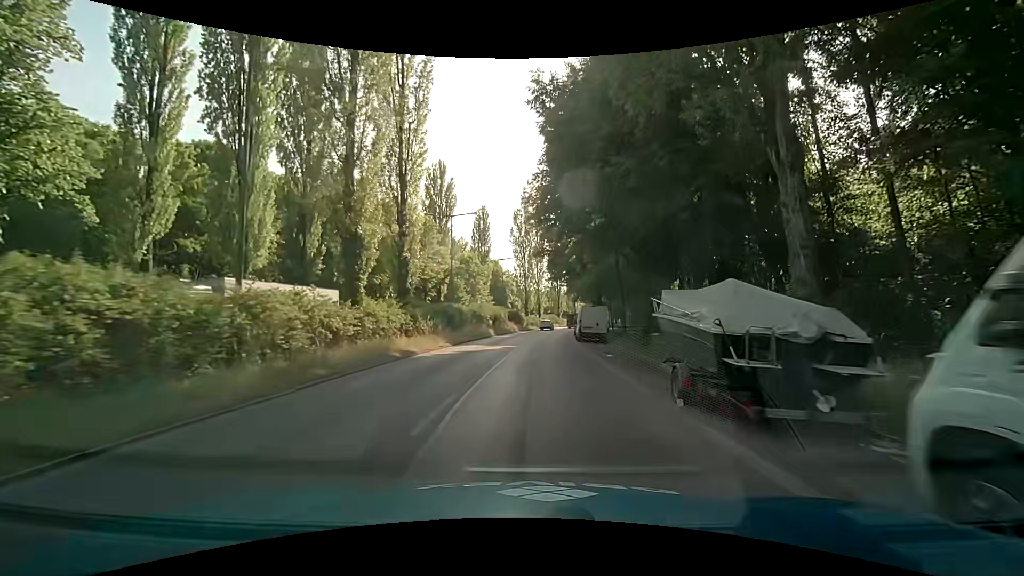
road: secondary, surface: asphalt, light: Day
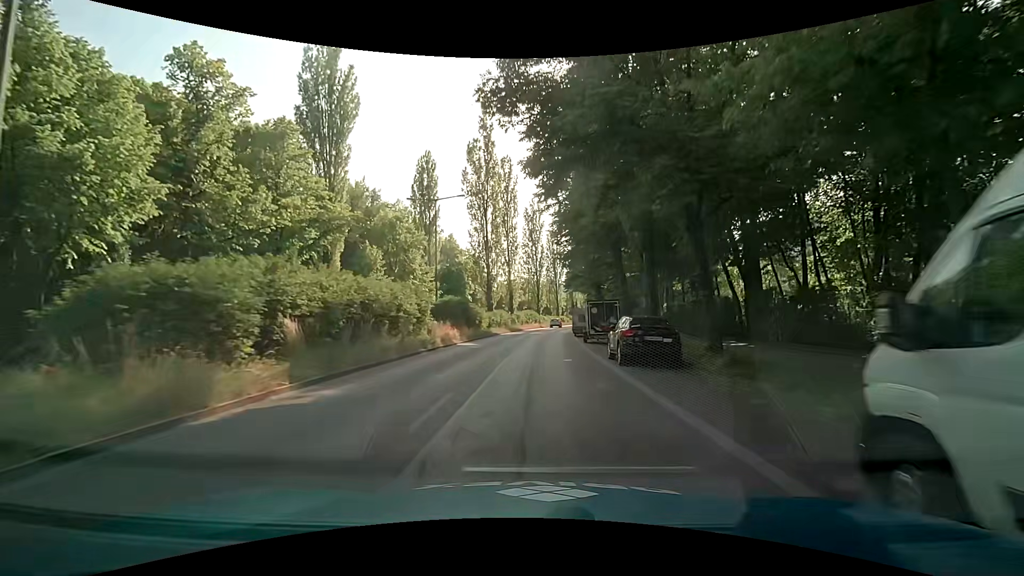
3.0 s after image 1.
(+0.7, +35.9) m; +2°
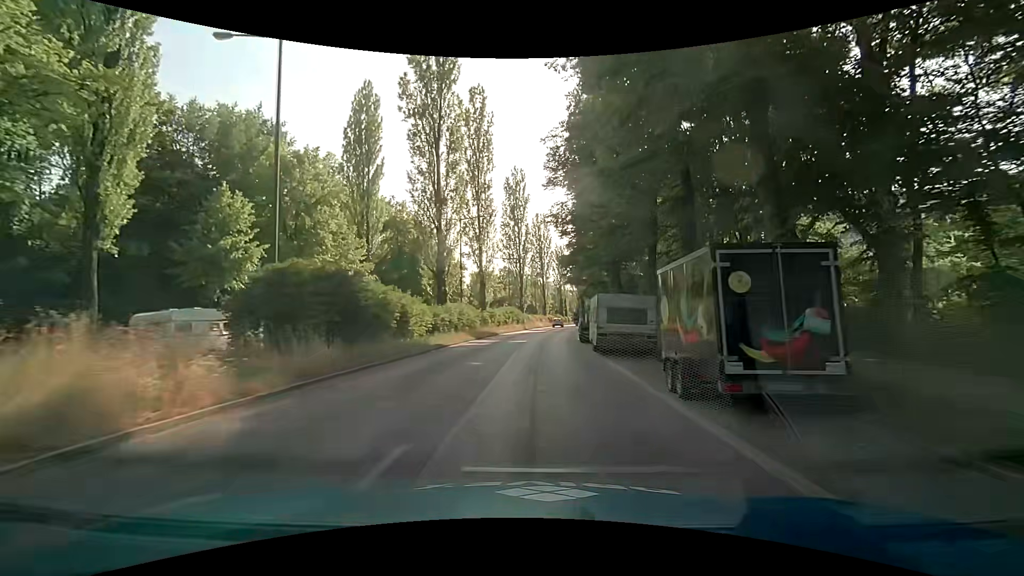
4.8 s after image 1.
(+0.5, +21.8) m; +2°
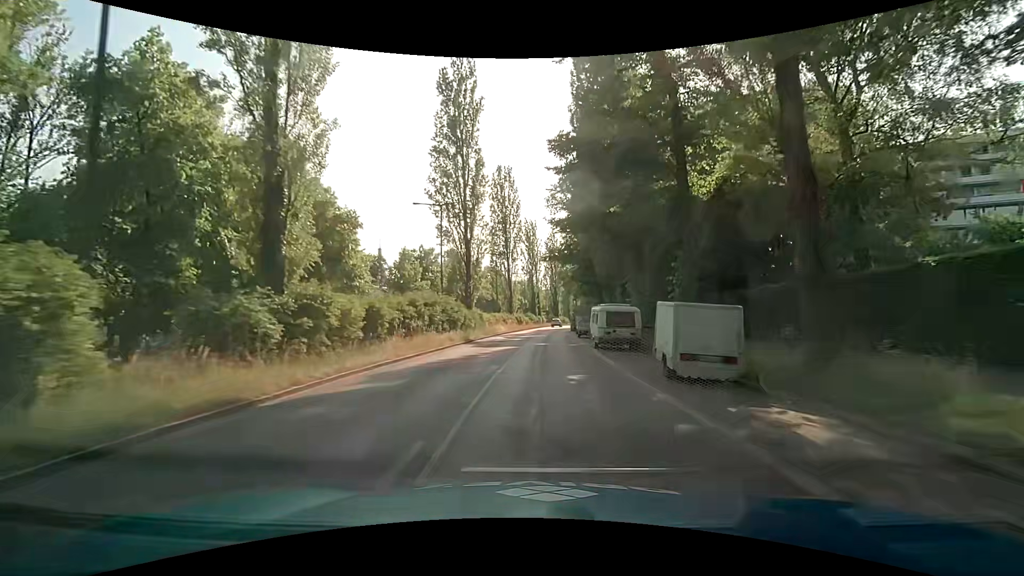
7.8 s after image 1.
(+1.2, +35.6) m; +4°
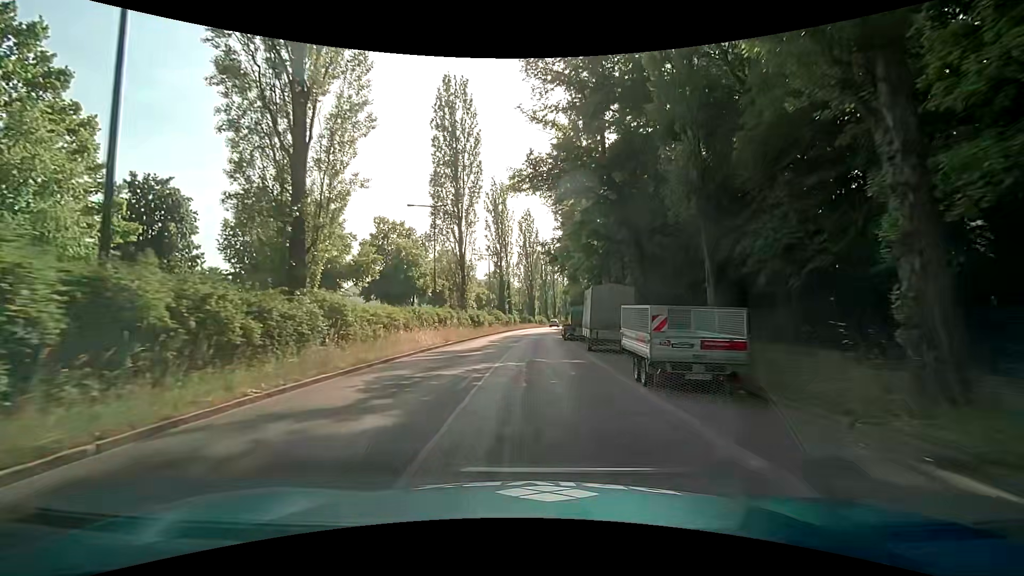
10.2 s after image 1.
(+0.9, +28.8) m; +3°
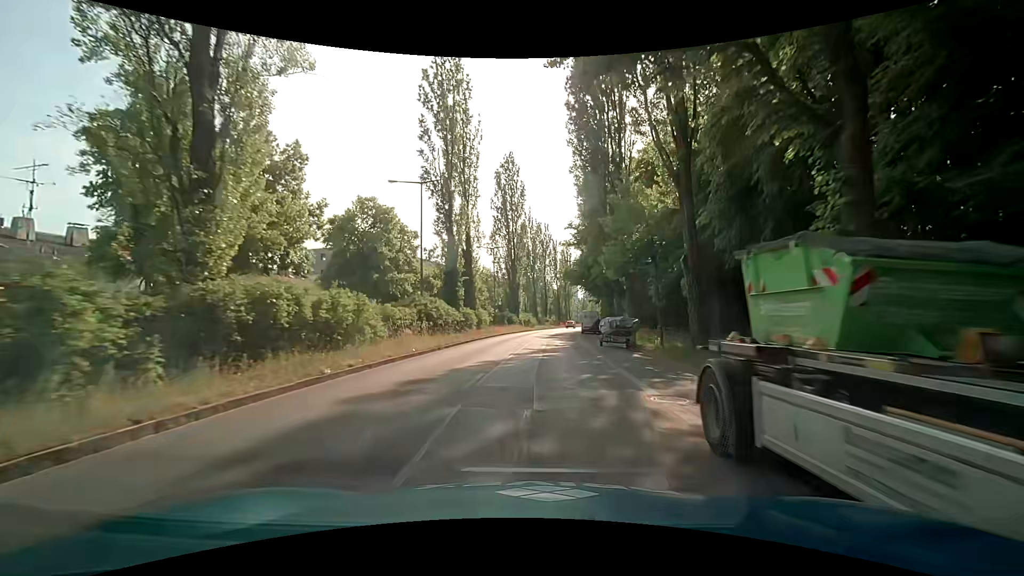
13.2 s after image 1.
(+0.6, +36.4) m; +2°
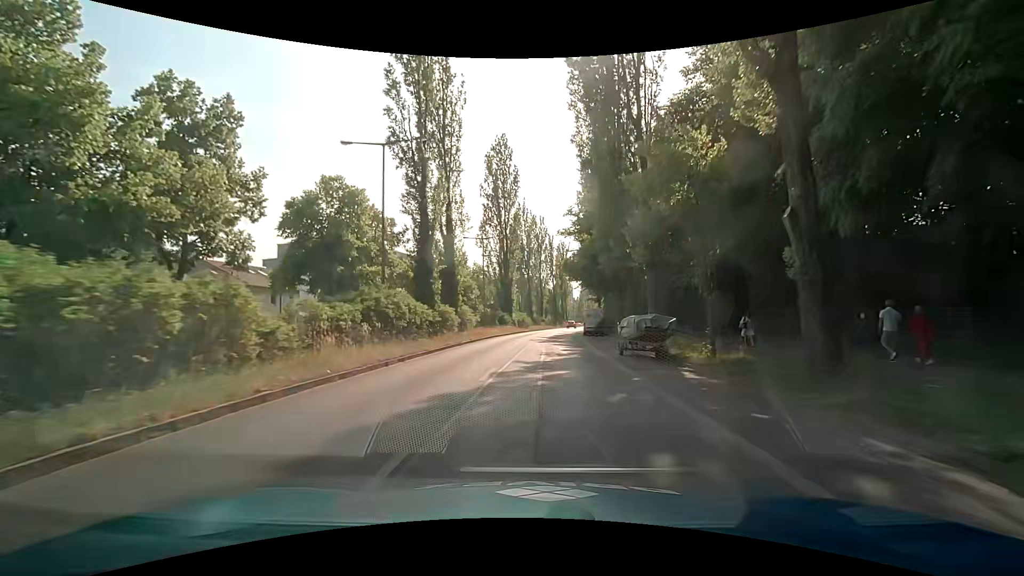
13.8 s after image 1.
(+0.1, +7.4) m; +1°
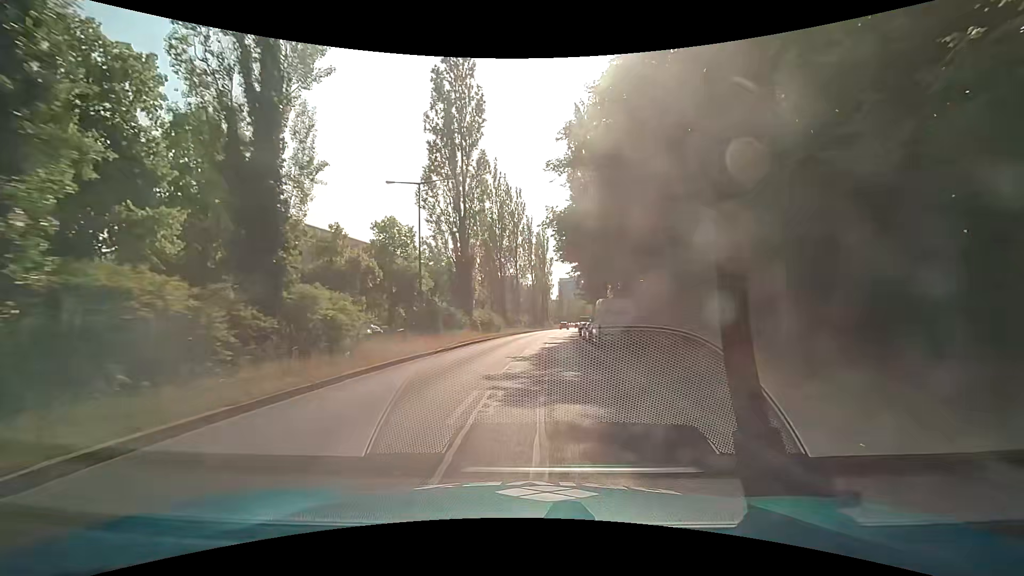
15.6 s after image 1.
(+0.5, +22.5) m; +3°
(0, +10) (0, +20) (+1, +30) (+2, +40) (+2, +50) (+3, +60) (+4, +70) (+6, +80) (+7, +90) (+8, +100) m
